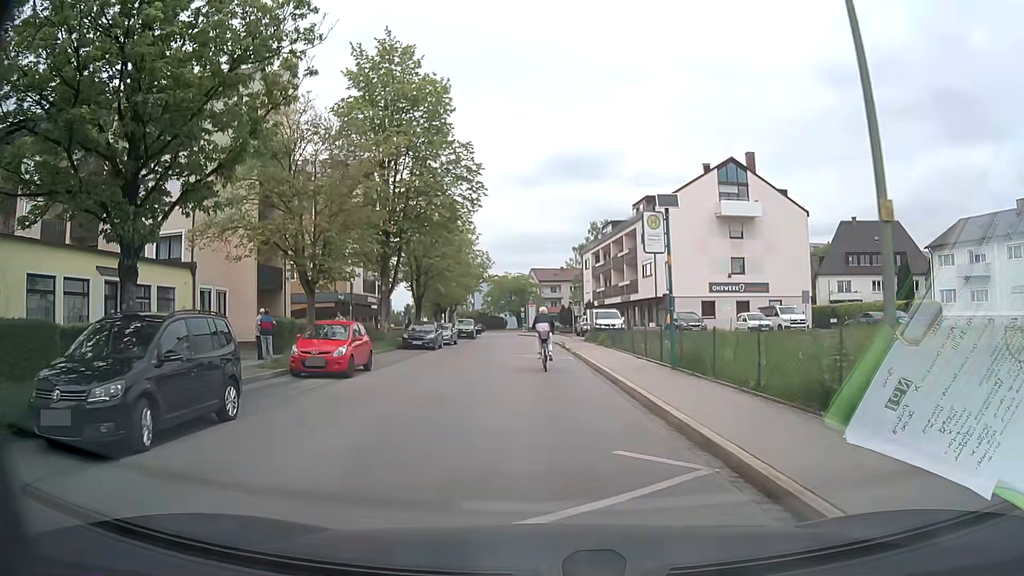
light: Day
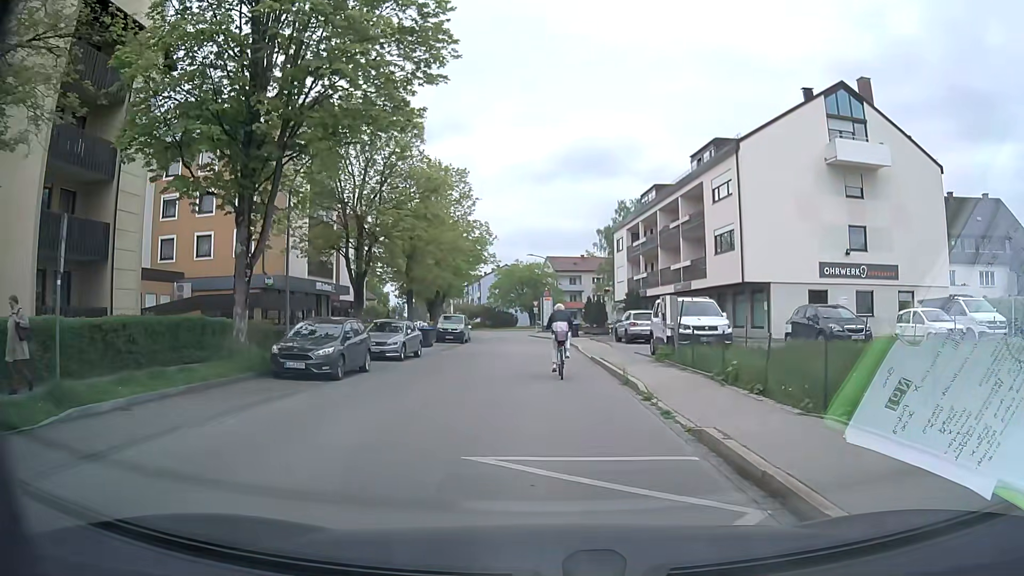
(-0.3, +19.3) m; -1°
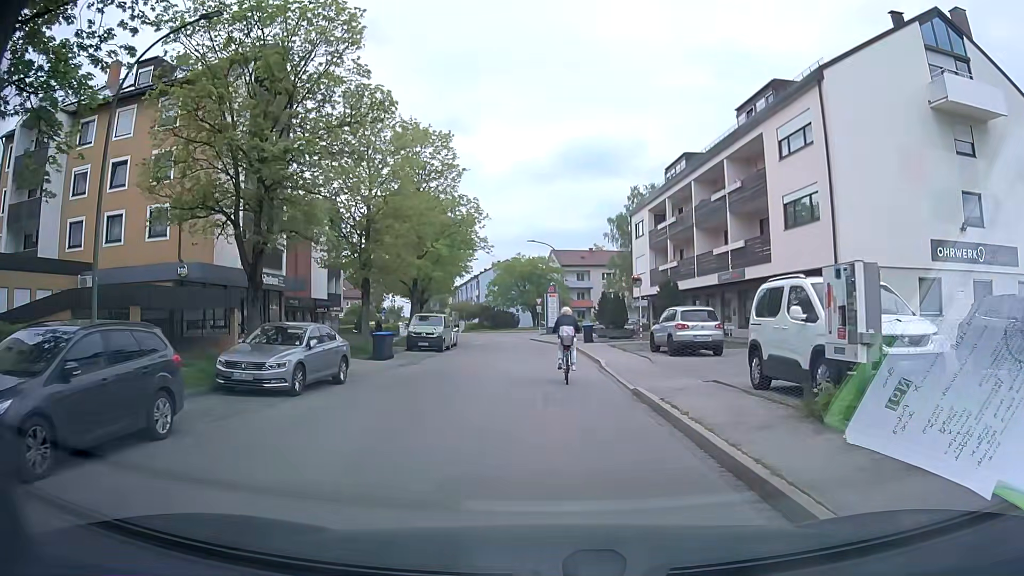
(0.0, +10.9) m; +1°
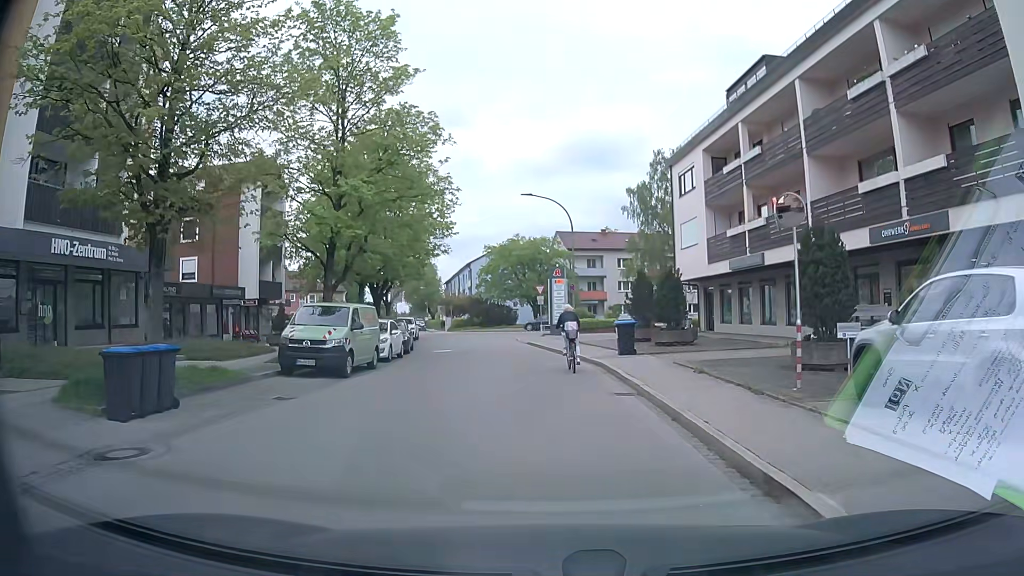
(-0.2, +17.1) m; 0°
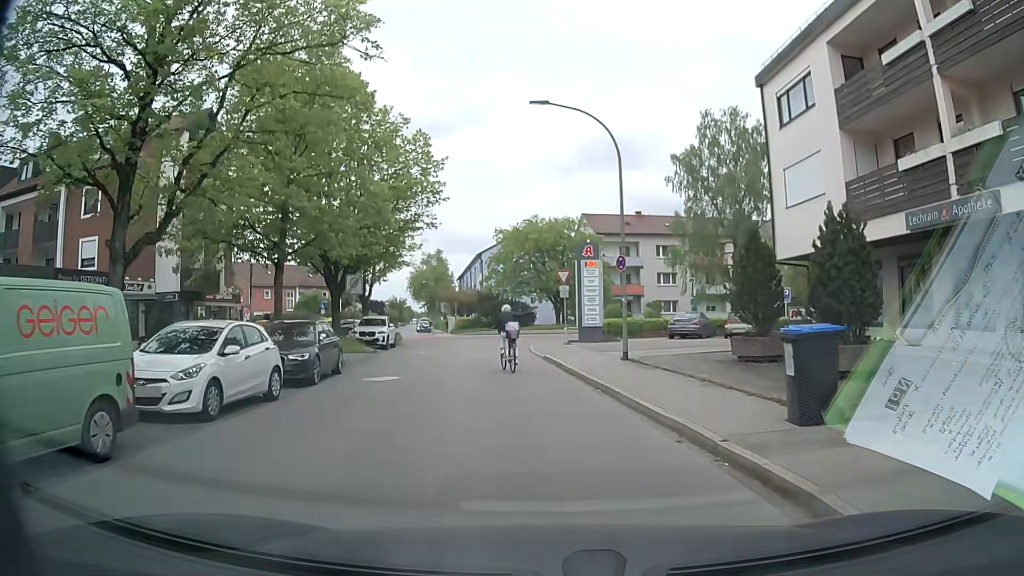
(-0.3, +14.3) m; -3°
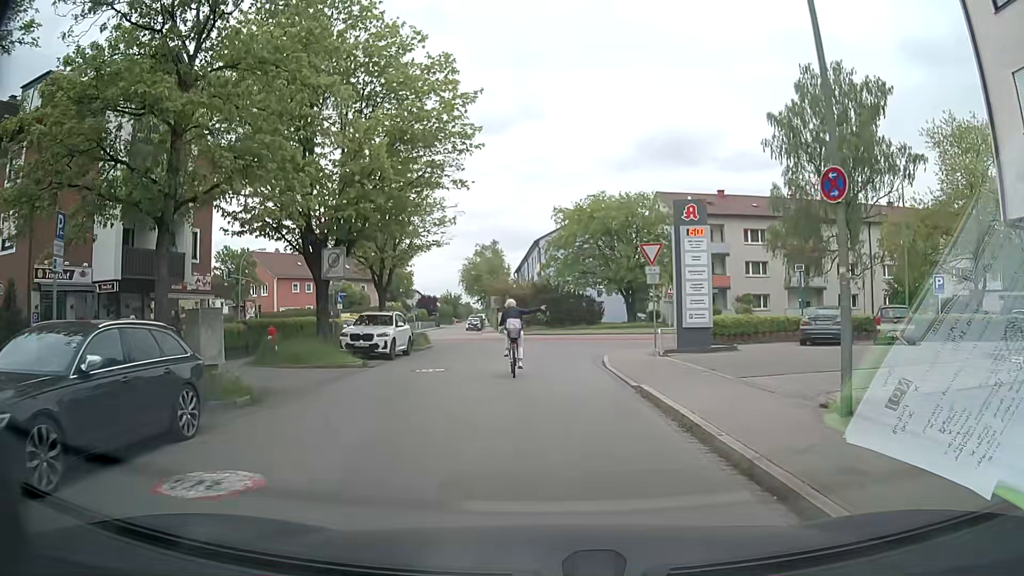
(-0.4, +10.8) m; -4°
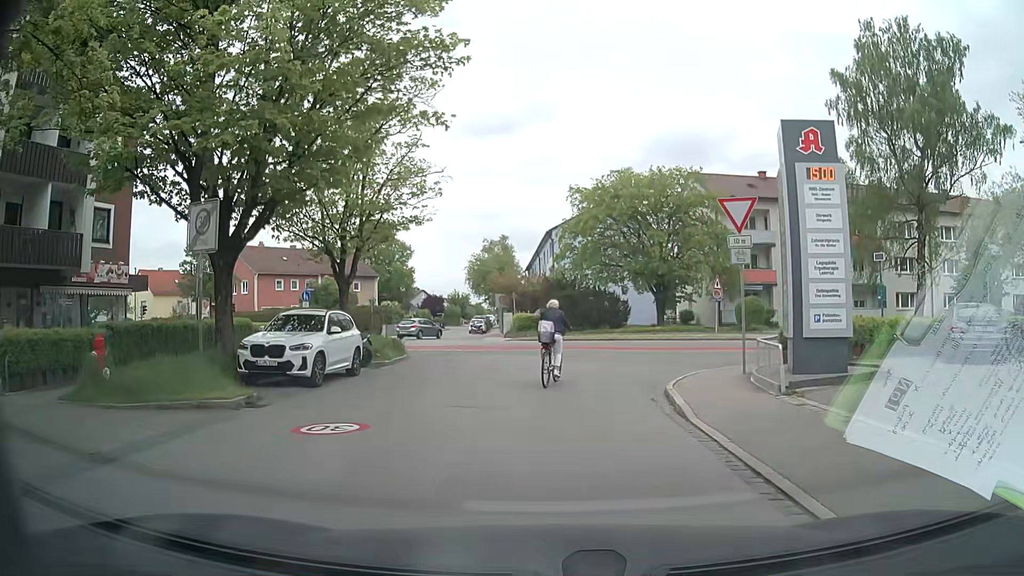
(-0.2, +8.8) m; -1°
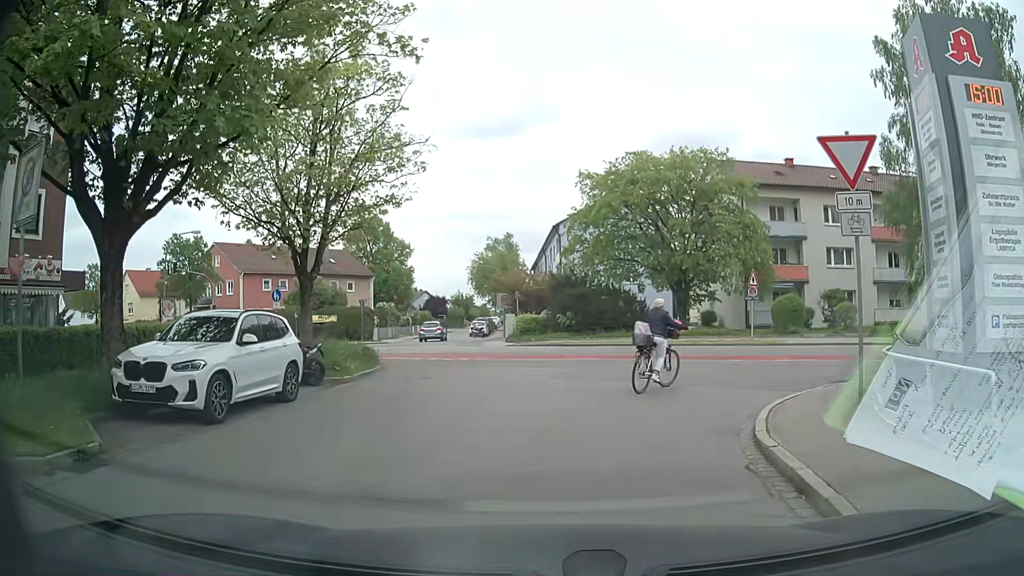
(-0.1, +5.1) m; -1°
